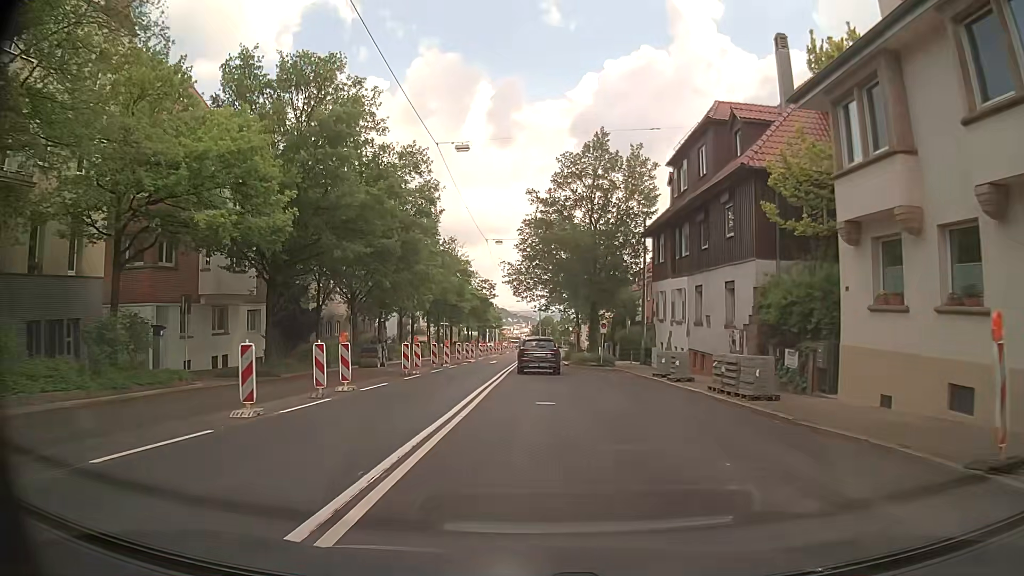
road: secondary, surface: asphalt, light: Day
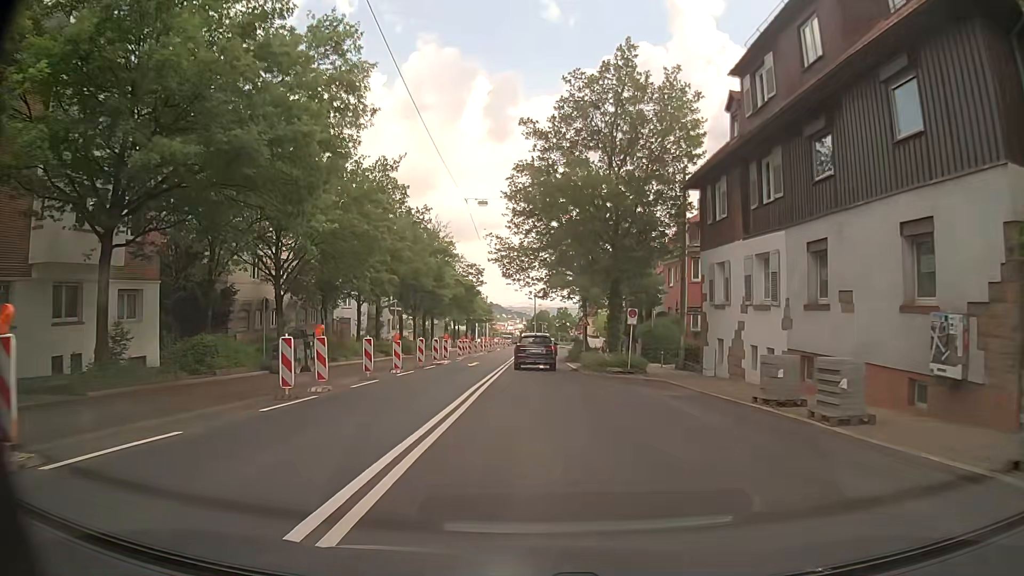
(+0.1, +13.0) m; +1°
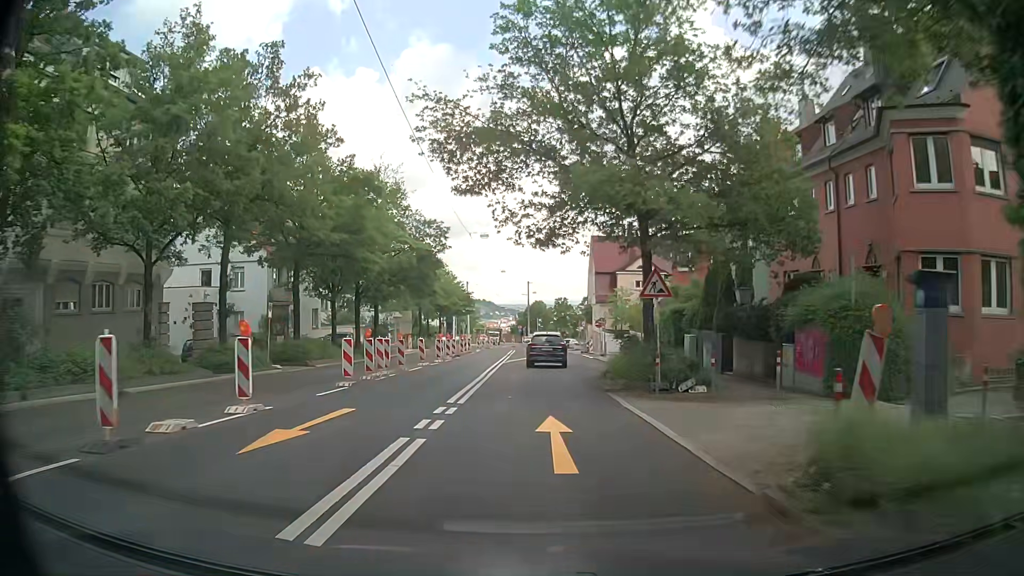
(-0.1, +26.3) m; 0°
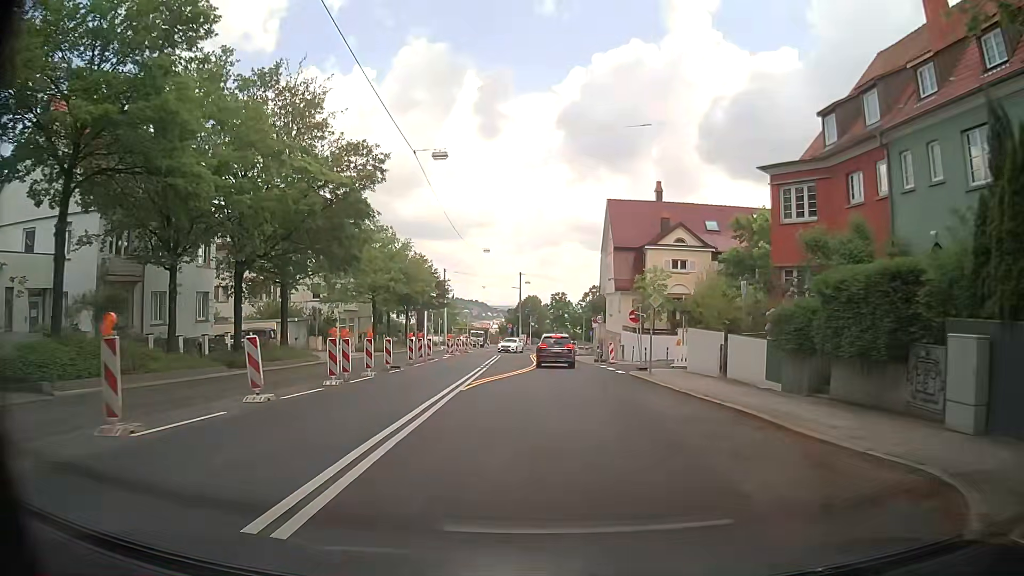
(-0.1, +19.3) m; +1°
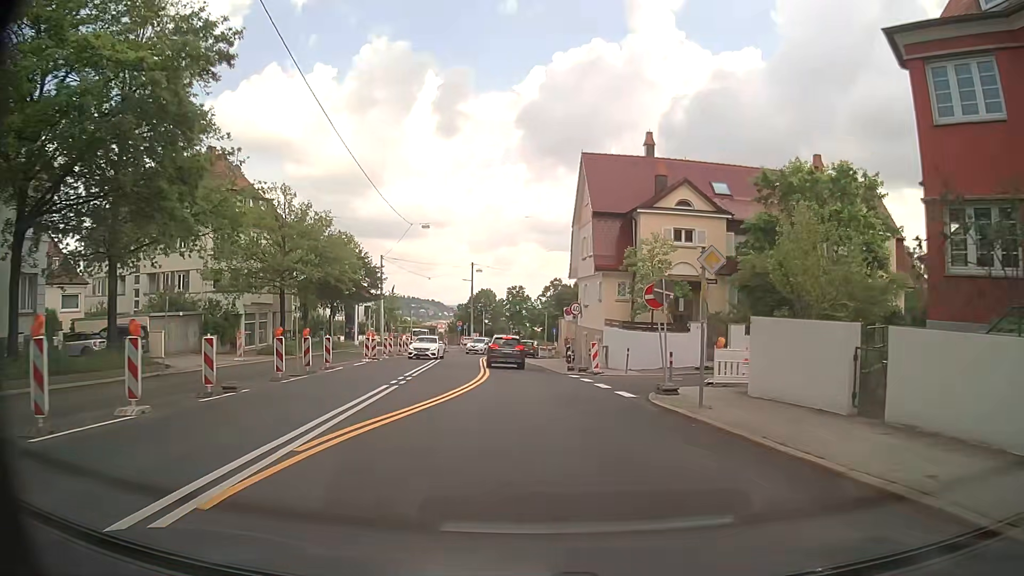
(+0.2, +12.6) m; +3°
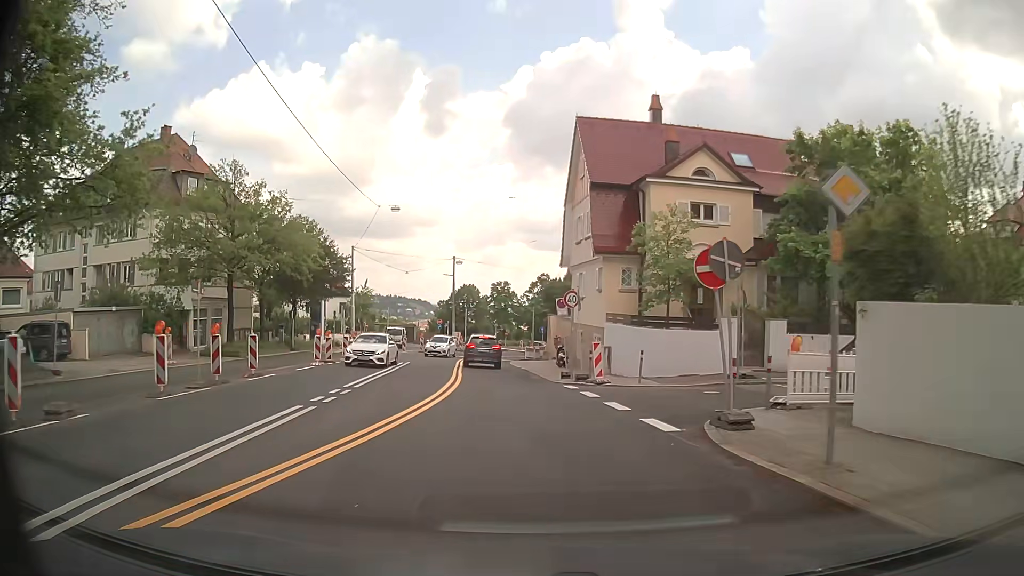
(+0.1, +6.3) m; +2°
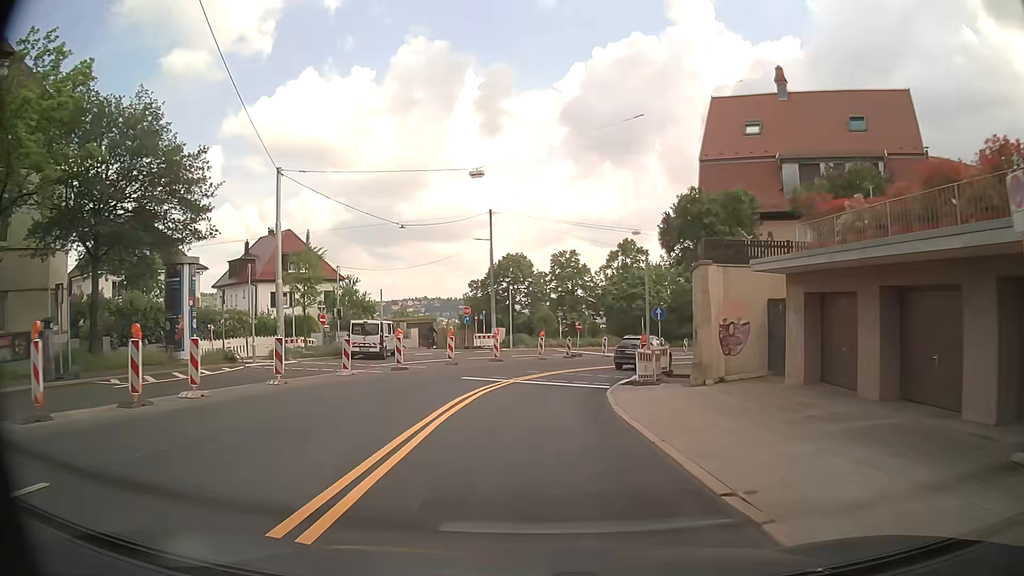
(-1.4, +31.3) m; -5°
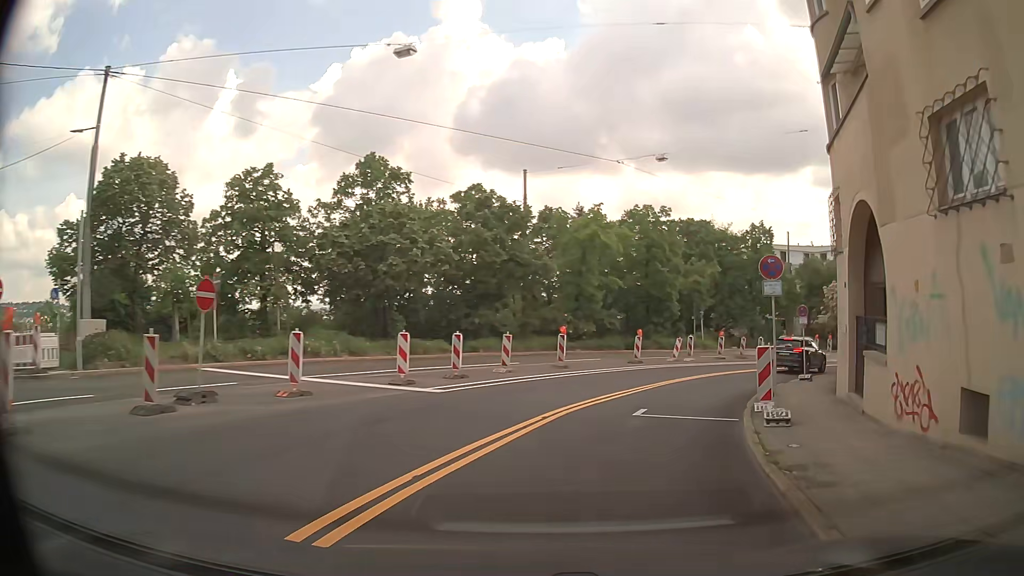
(+3.6, +30.8) m; +21°
